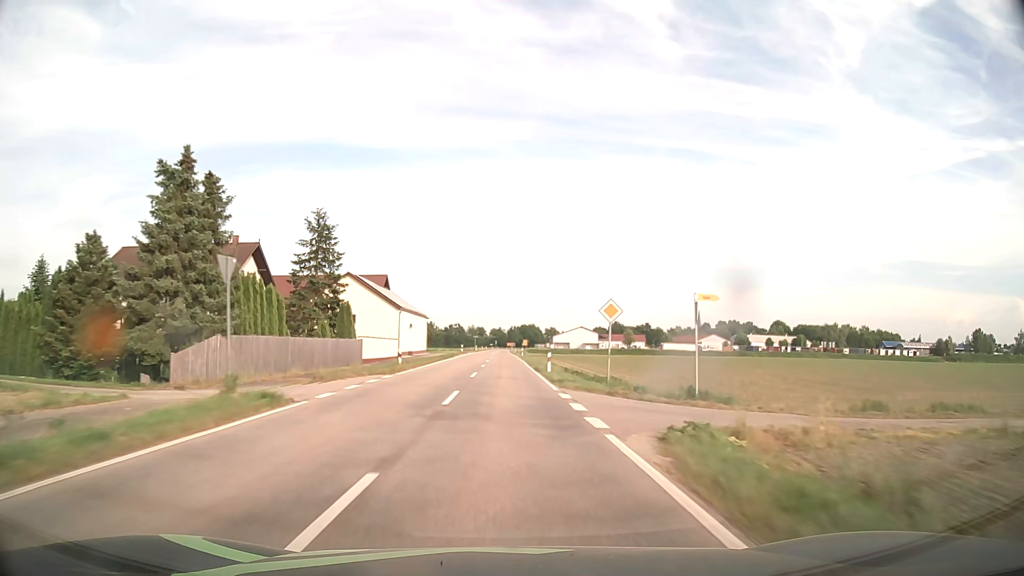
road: tertiary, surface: asphalt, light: Day
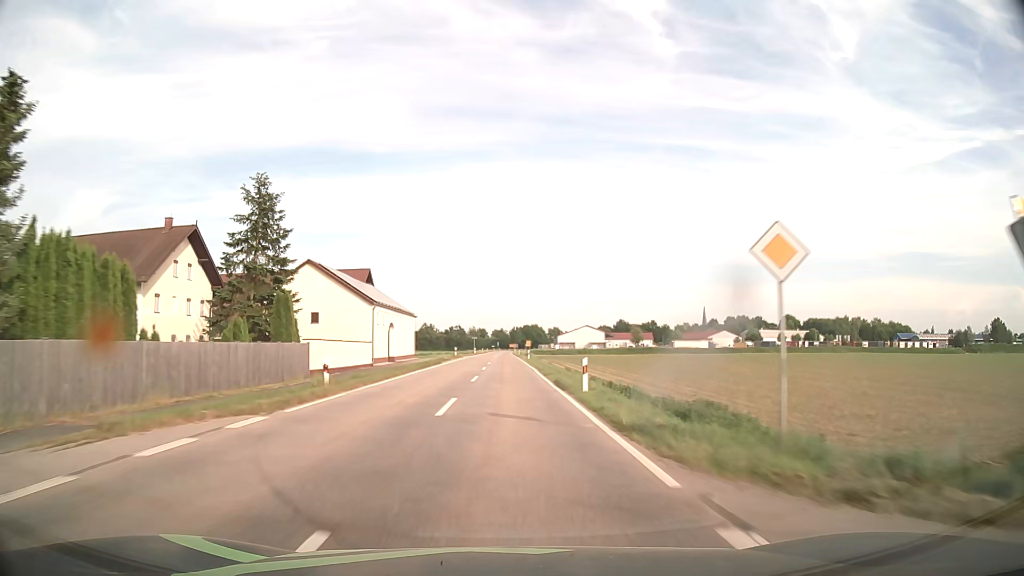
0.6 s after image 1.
(0.0, +14.2) m; 0°
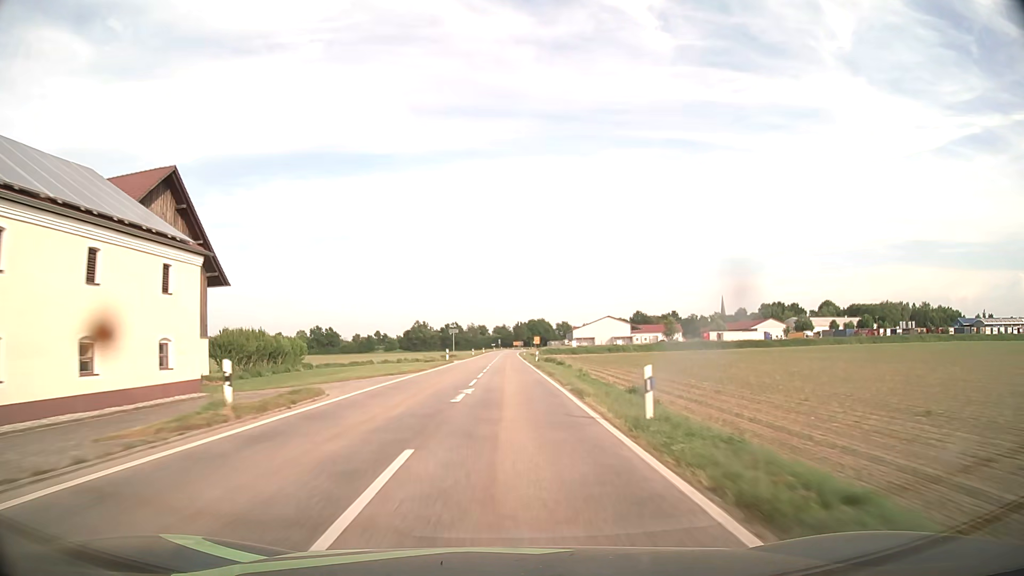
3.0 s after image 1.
(0.0, +56.7) m; 0°
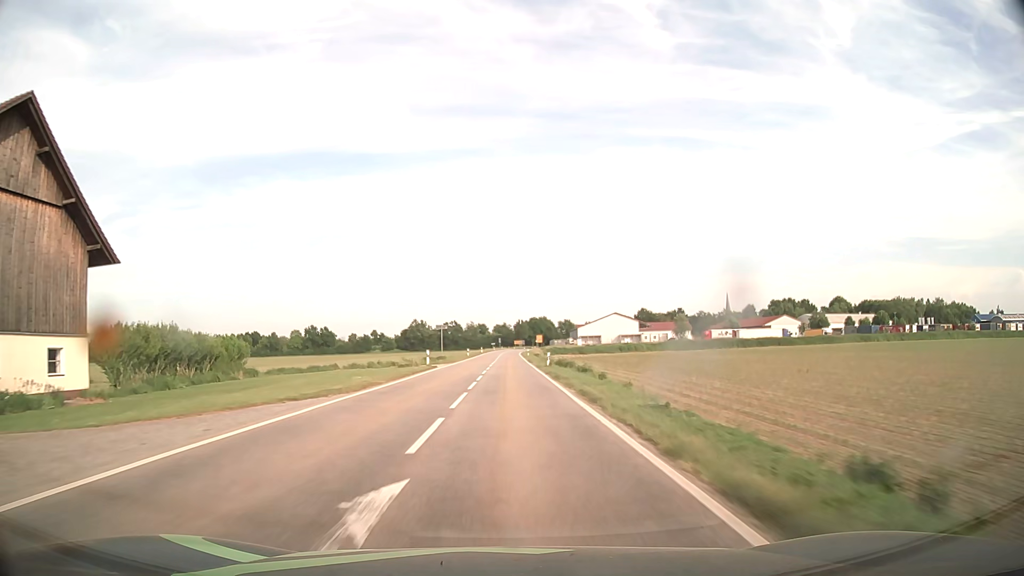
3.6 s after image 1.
(0.0, +14.2) m; 0°
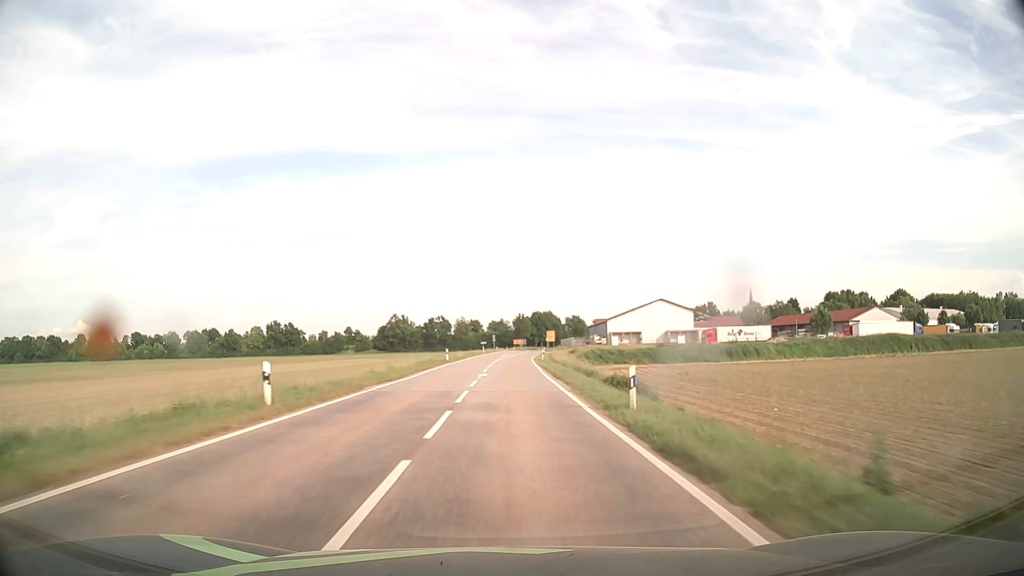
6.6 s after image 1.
(+0.1, +71.0) m; 0°
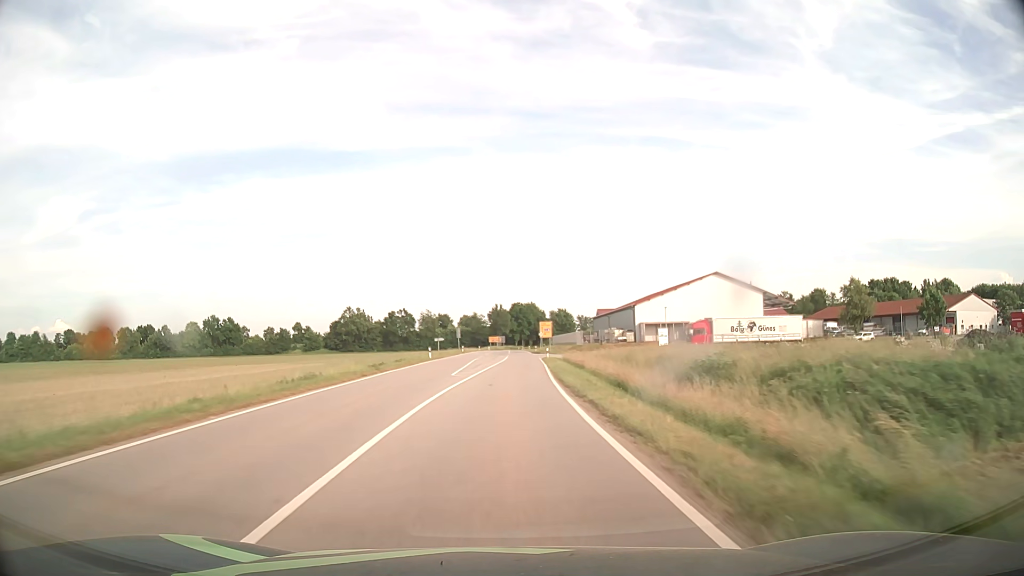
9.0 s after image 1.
(+0.7, +56.8) m; +2°
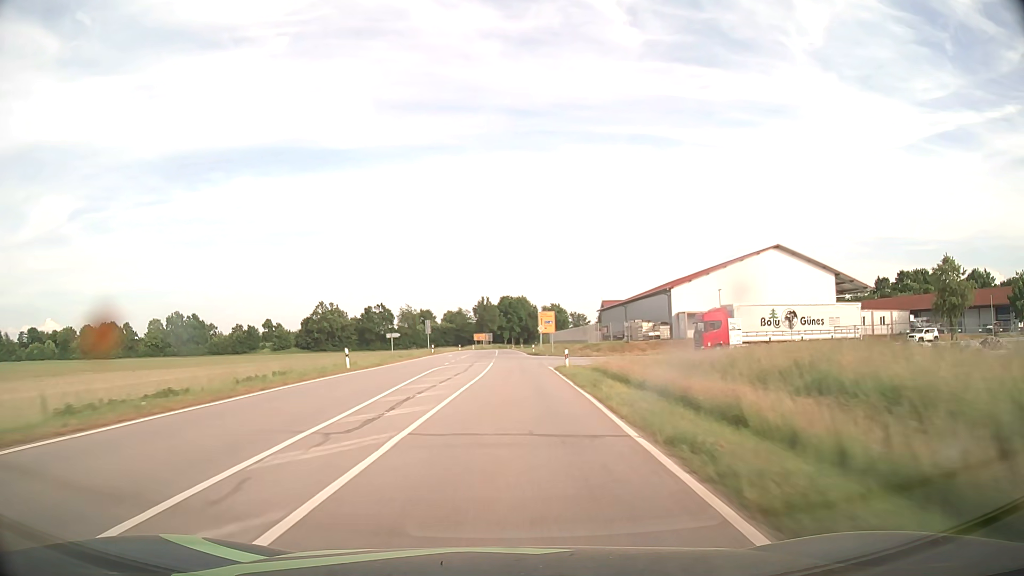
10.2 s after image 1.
(+0.3, +28.4) m; +1°
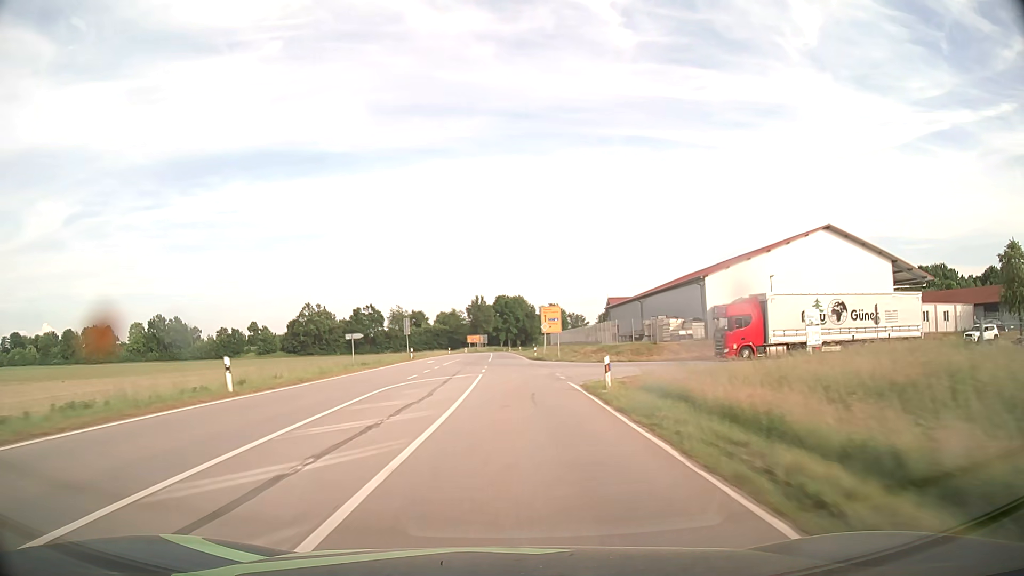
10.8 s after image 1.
(+0.1, +14.1) m; 0°
(0, +10) (0, +20) (0, +30) (0, +40) (0, +50) (0, +60) (0, +70) (0, +80) (-1, +90) (-1, +100) m
